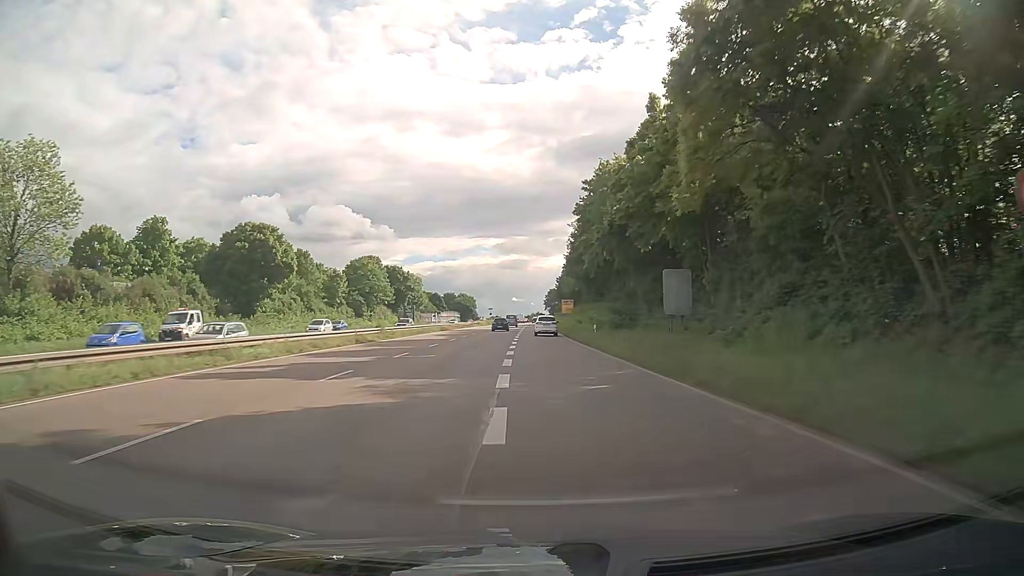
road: trunk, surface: asphalt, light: Day
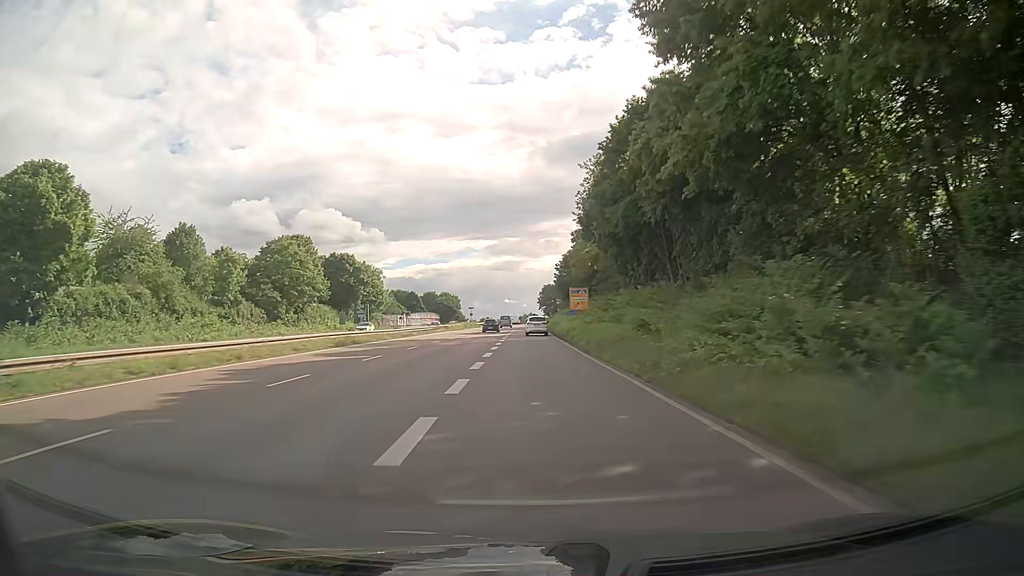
(+0.6, +37.0) m; +1°
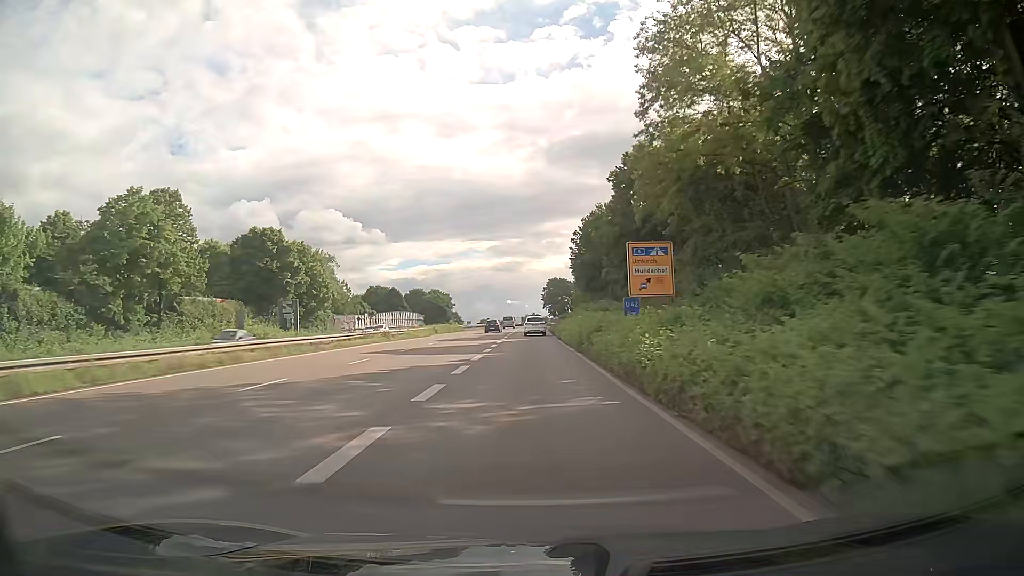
(+0.1, +36.6) m; 0°
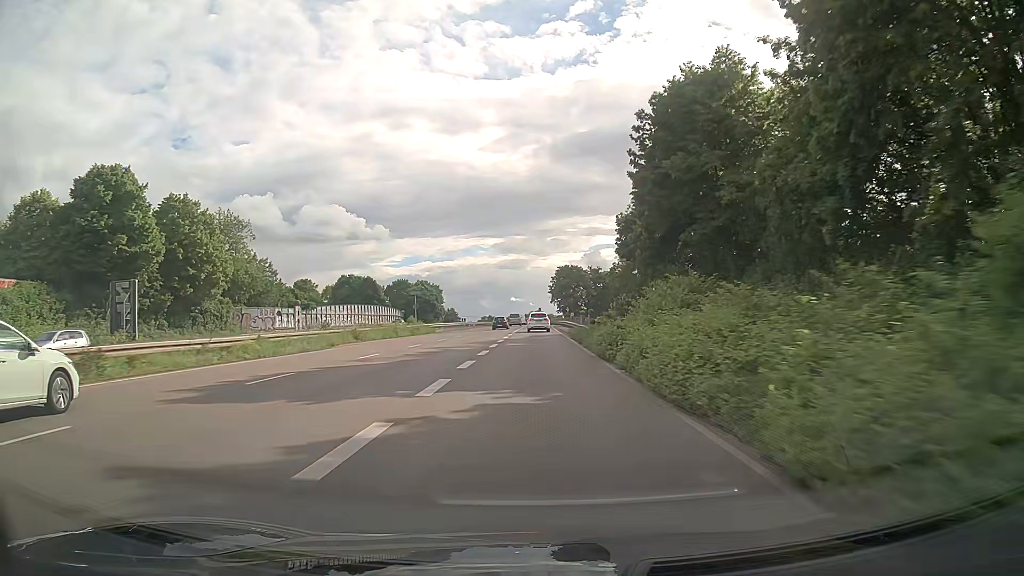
(-0.5, +35.8) m; -1°
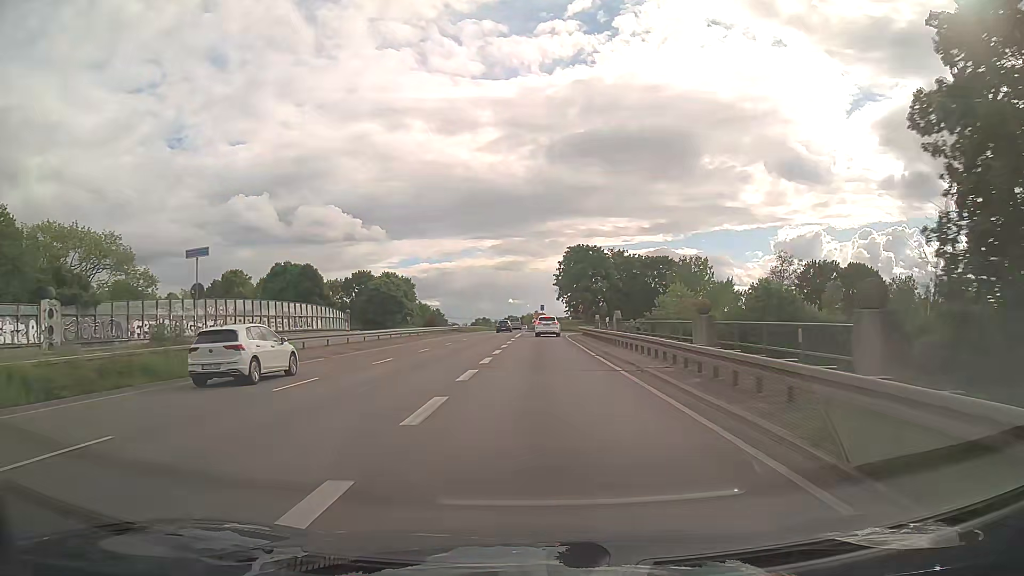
(0.0, +44.3) m; 0°
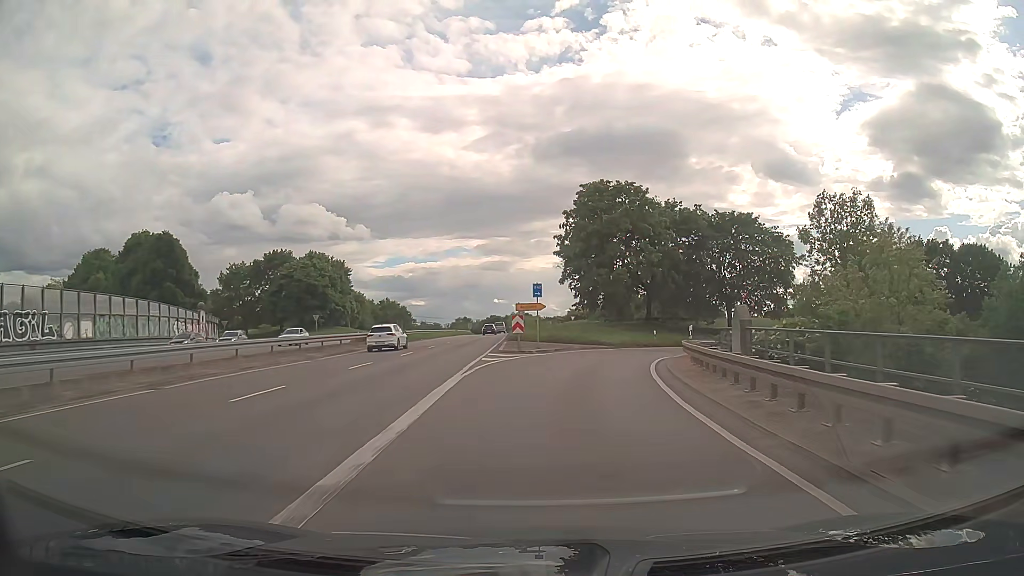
(+0.2, +46.3) m; +1°
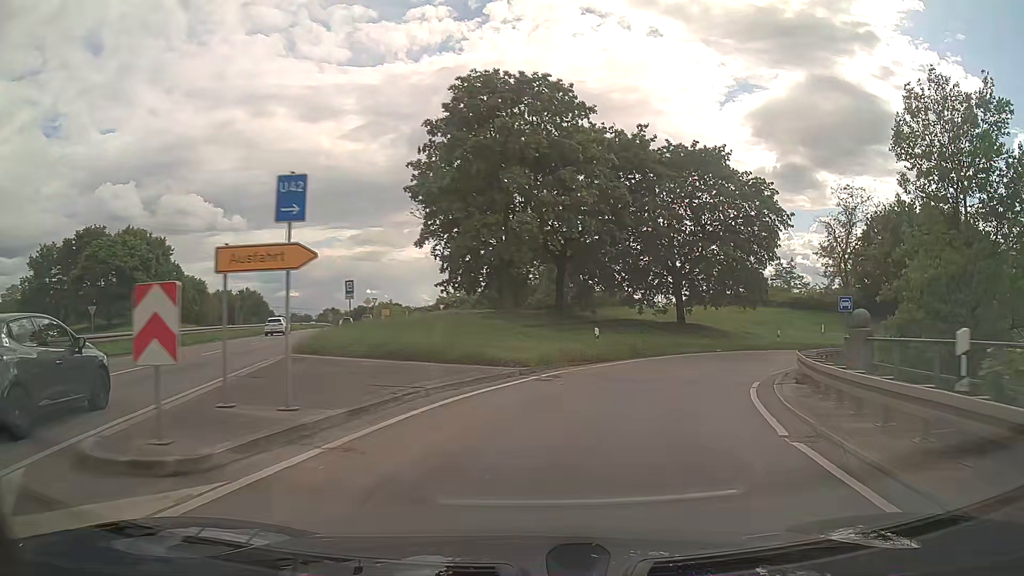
(+1.6, +22.7) m; +11°
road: trunk_link
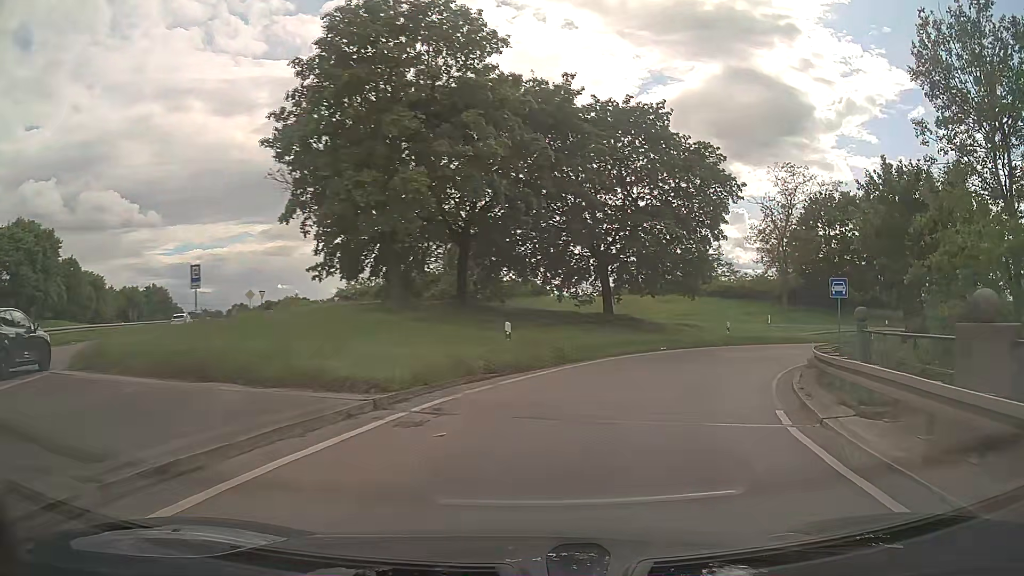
(+0.5, +7.1) m; +8°
(+1, +10) (+4, +19) (+10, +28) (+17, +34) (+26, +39) (+35, +43) (+45, +46) (+54, +48) (+64, +50) (+74, +52) m
